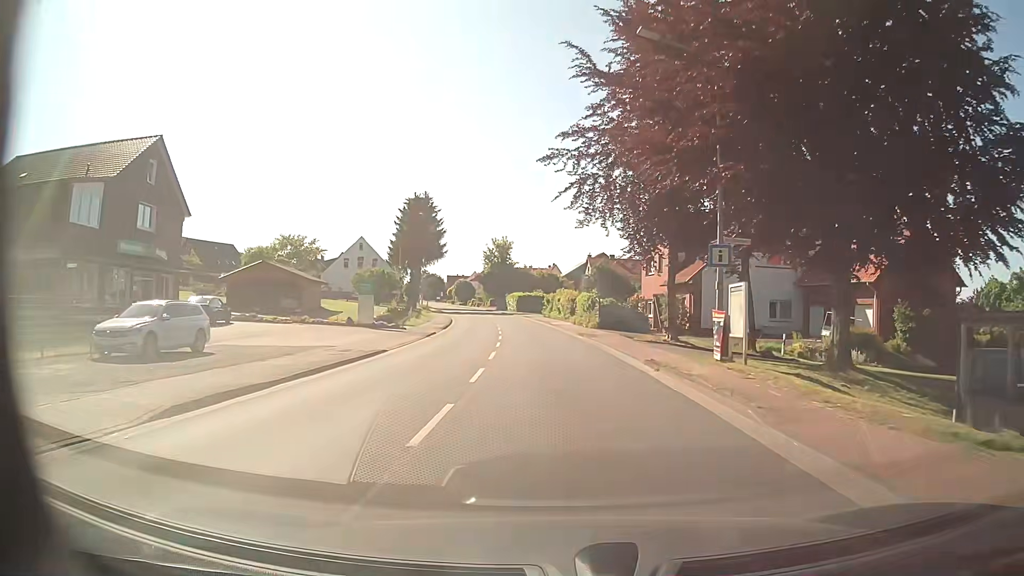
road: tertiary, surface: asphalt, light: Day
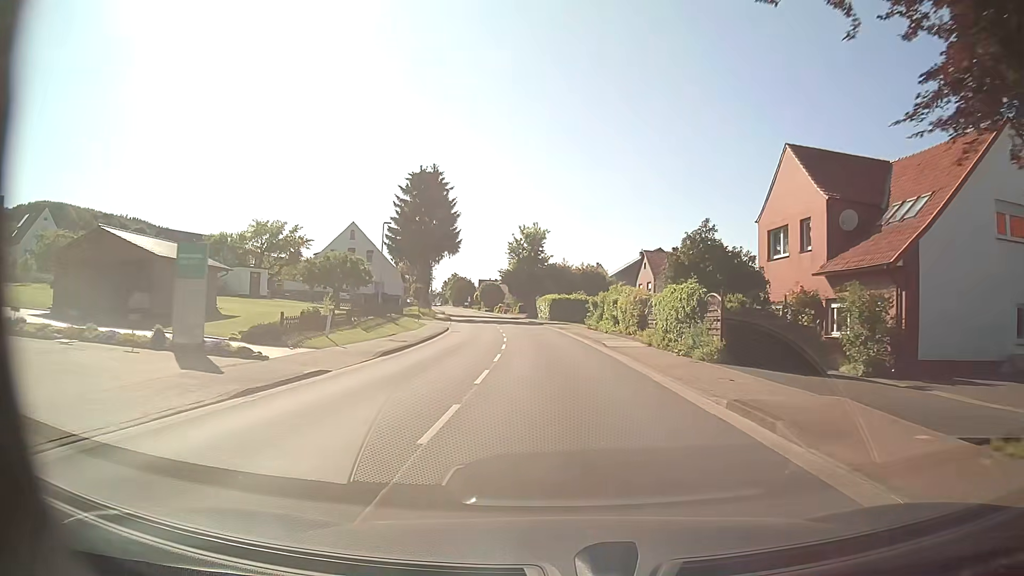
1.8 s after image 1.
(-0.7, +24.1) m; -3°
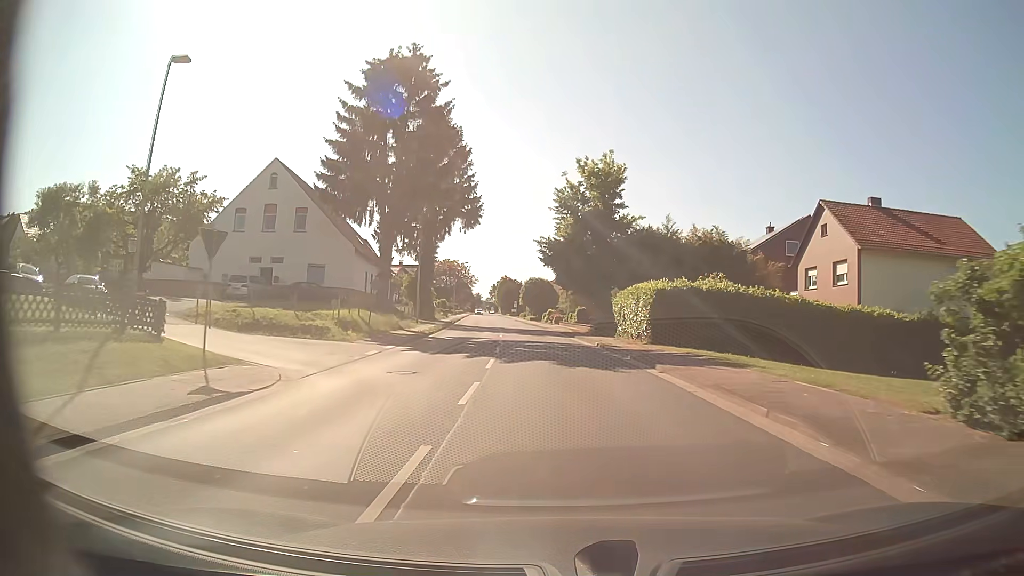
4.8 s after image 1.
(-1.8, +39.9) m; -5°
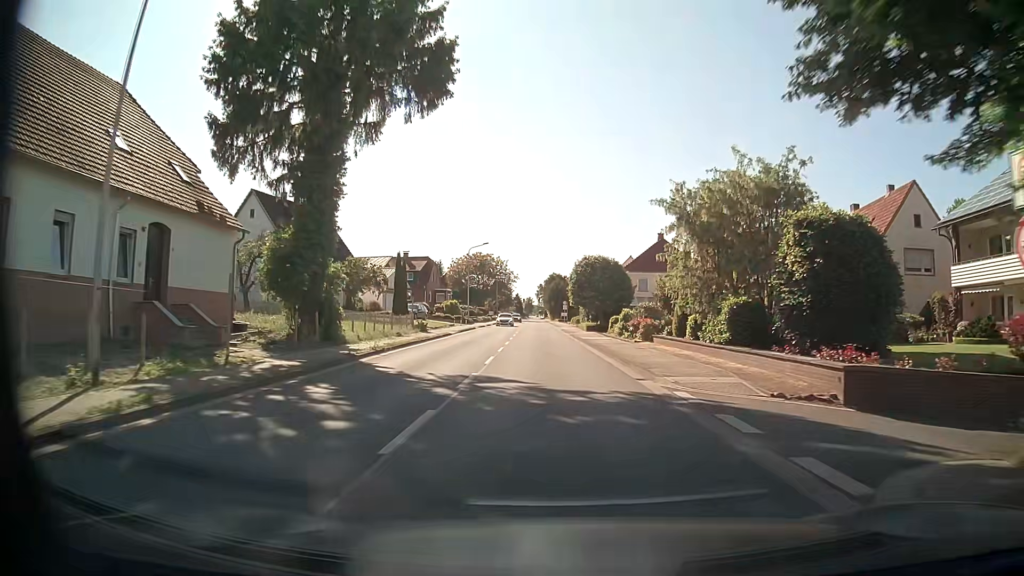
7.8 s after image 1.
(-1.5, +39.9) m; -5°
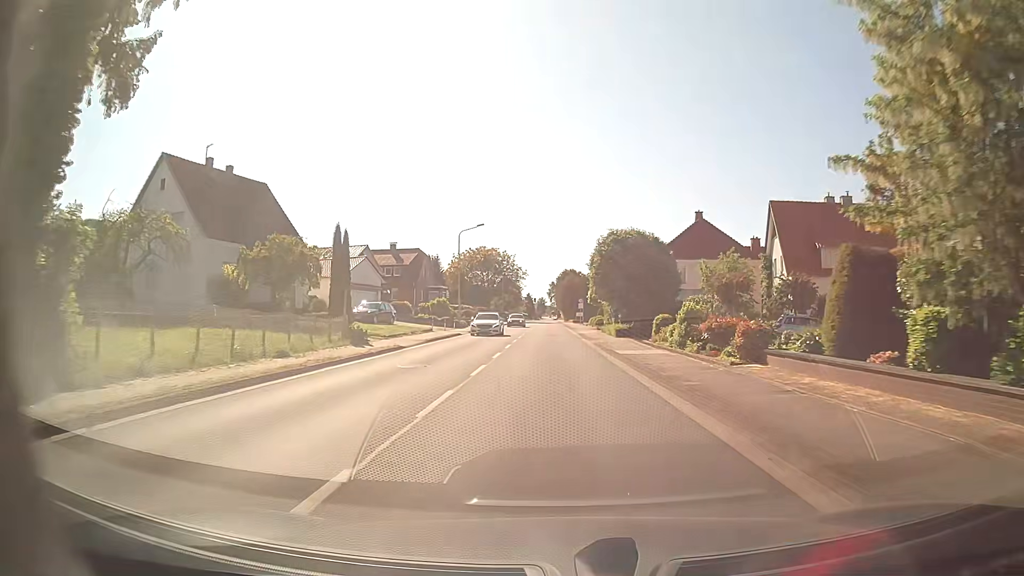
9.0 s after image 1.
(-0.1, +16.1) m; -1°
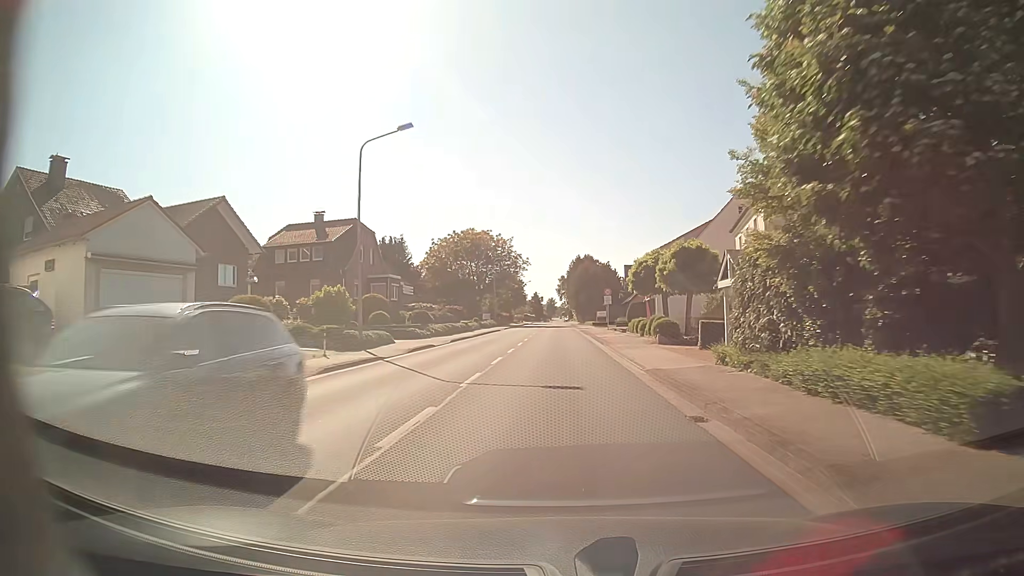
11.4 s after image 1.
(-0.2, +32.2) m; -1°
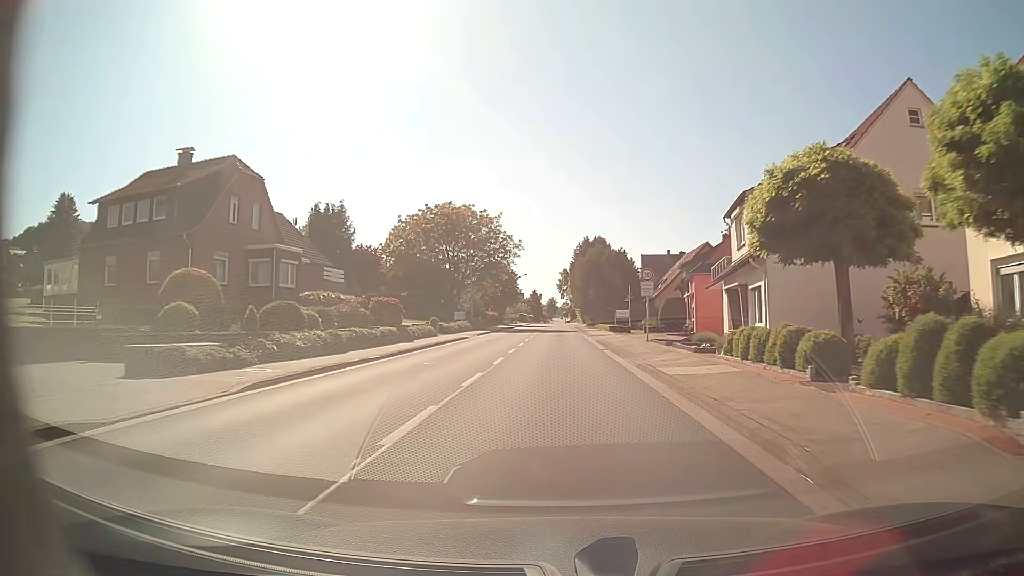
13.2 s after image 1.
(-0.1, +24.1) m; 0°
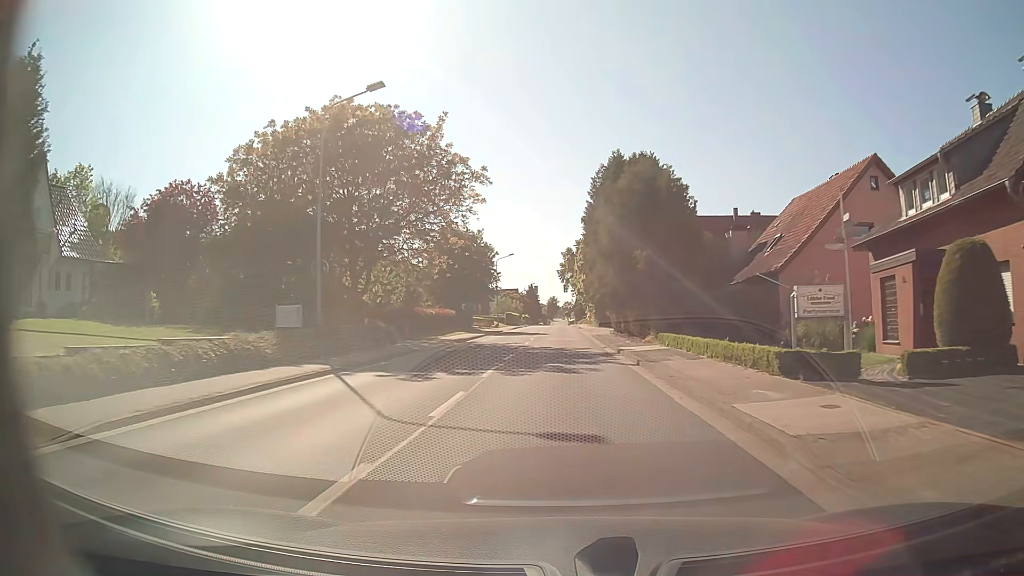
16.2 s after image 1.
(+0.1, +40.4) m; 0°
(0, +10) (0, +20) (0, +30) (0, +40) (0, +50) (0, +60) (0, +70) (0, +80) (0, +90) (0, +100) m
